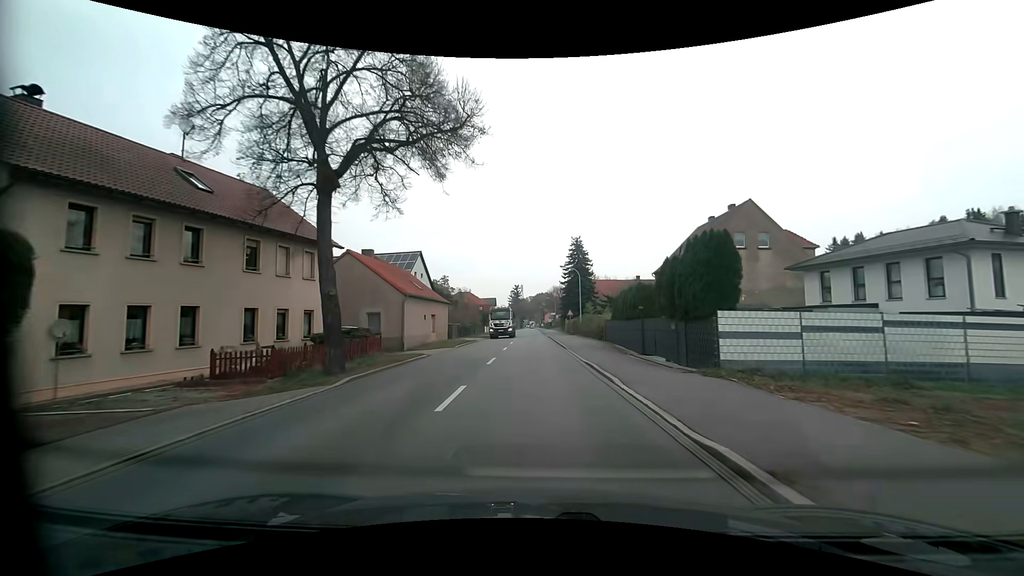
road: primary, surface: asphalt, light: Day
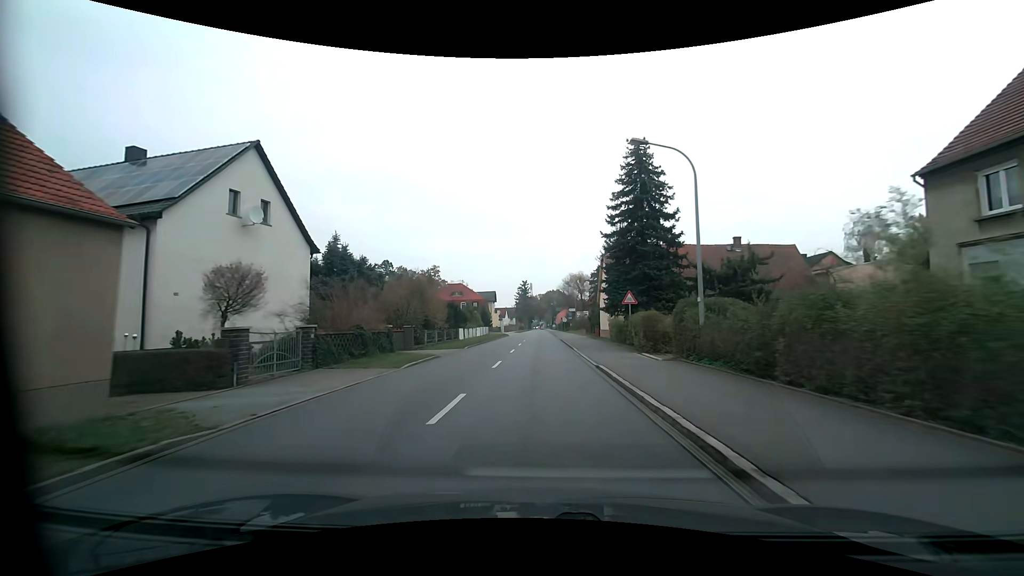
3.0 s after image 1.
(-0.5, +37.1) m; -1°
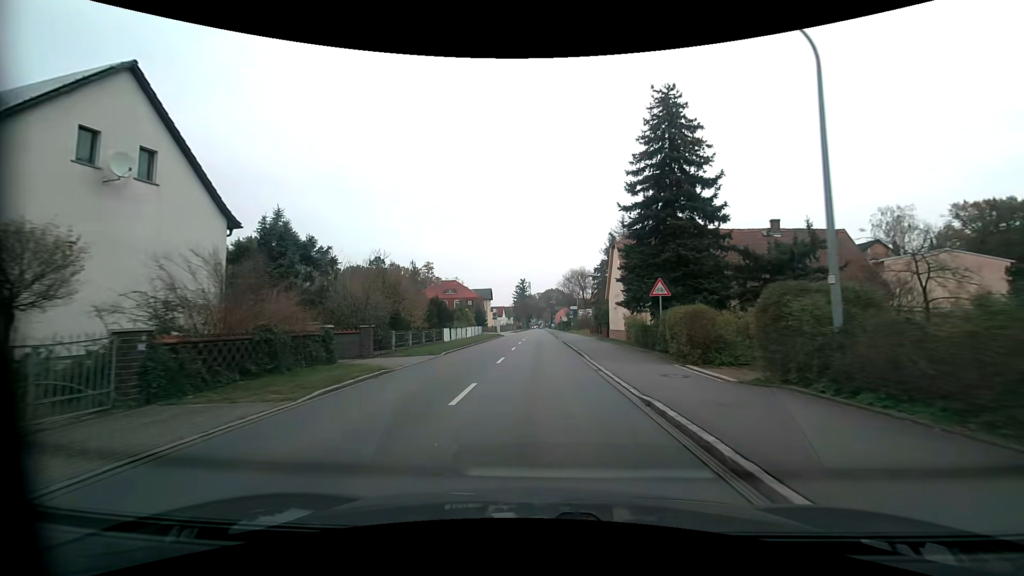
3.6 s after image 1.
(0.0, +7.4) m; 0°
(0, +10) (0, +20) (0, +30) (0, +40) (0, +50) (0, +60) (0, +70) (0, +80) (0, +90) (0, +100) m
